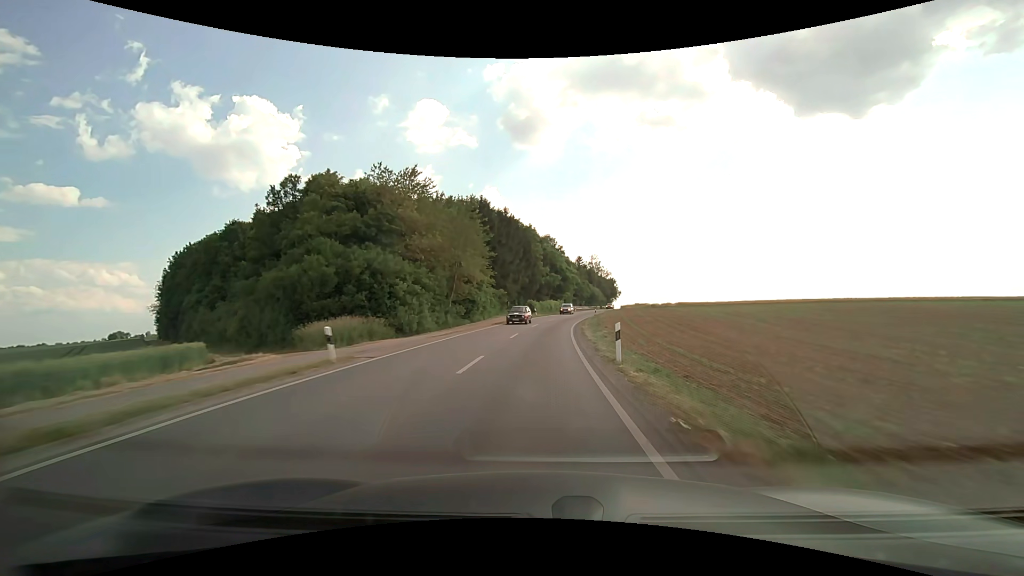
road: secondary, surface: asphalt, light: Day
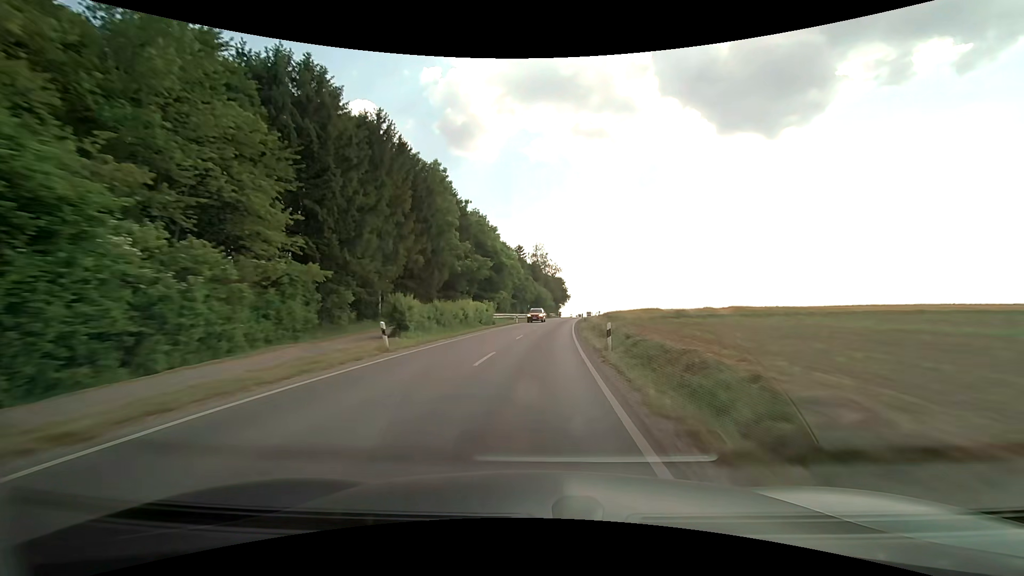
(+2.7, +46.1) m; +7°
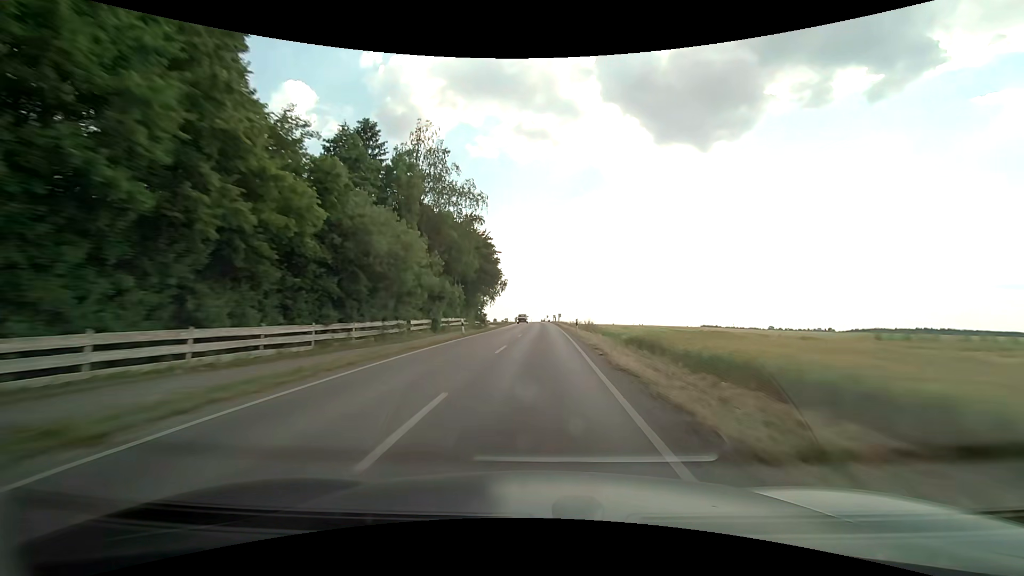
(+5.5, +80.1) m; +7°
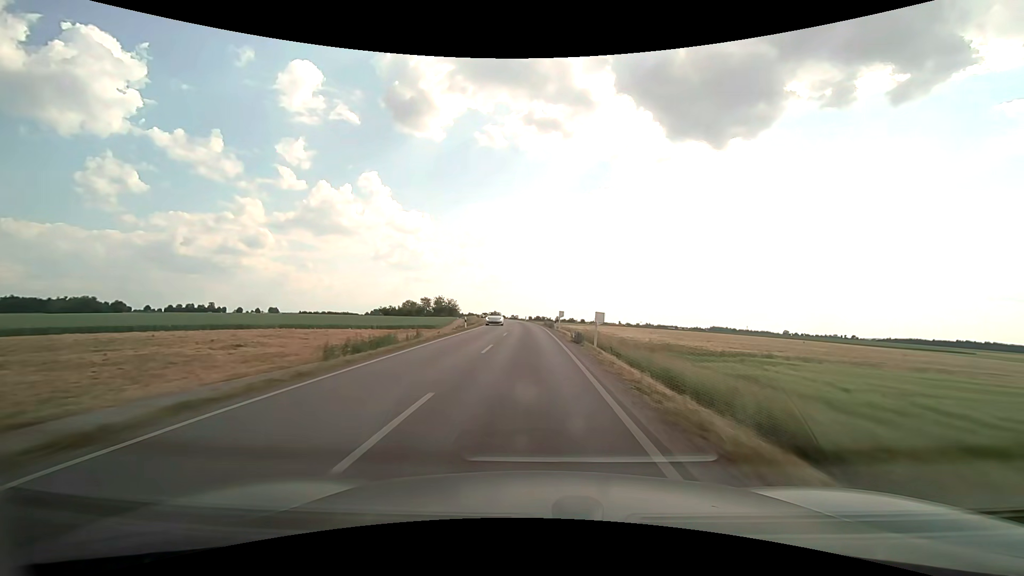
(+1.0, +84.5) m; 0°
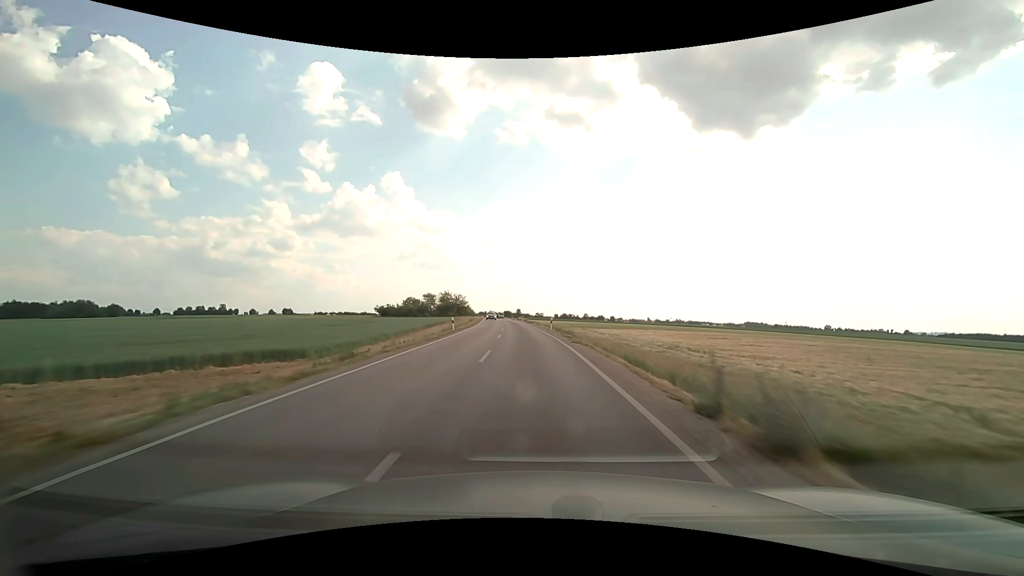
(-1.1, +51.7) m; -3°
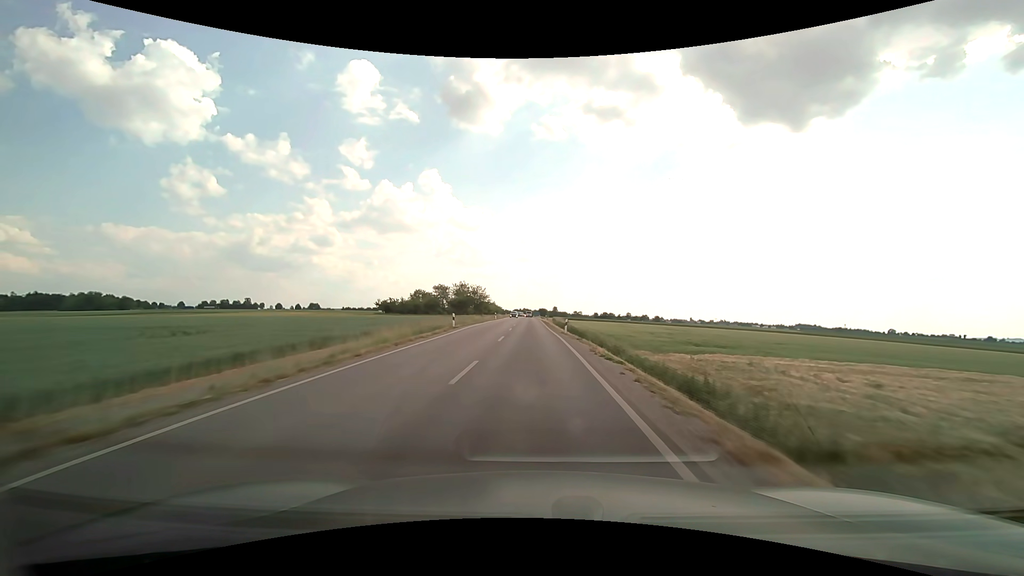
(-2.0, +52.3) m; -4°
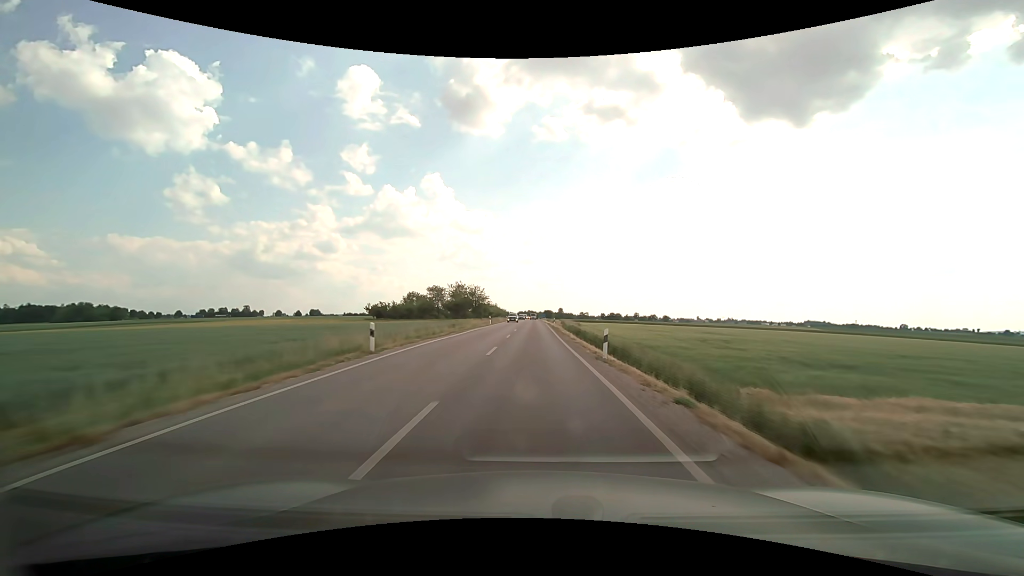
(0.0, +17.6) m; 0°
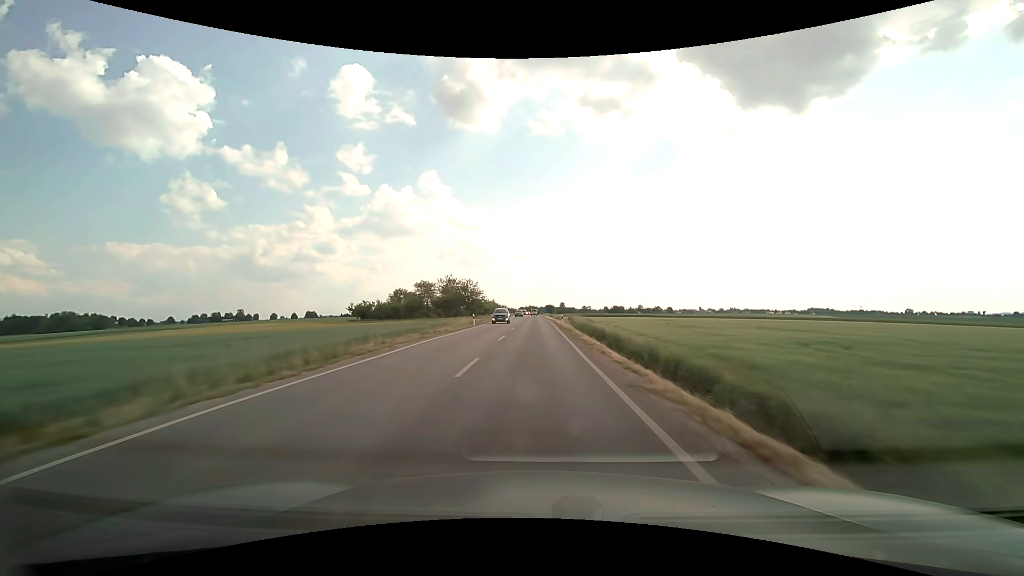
(0.0, +17.6) m; 0°
(0, +10) (0, +20) (0, +30) (0, +40) (0, +50) (0, +60) (0, +70) (0, +80) (-1, +90) (-1, +100) m
